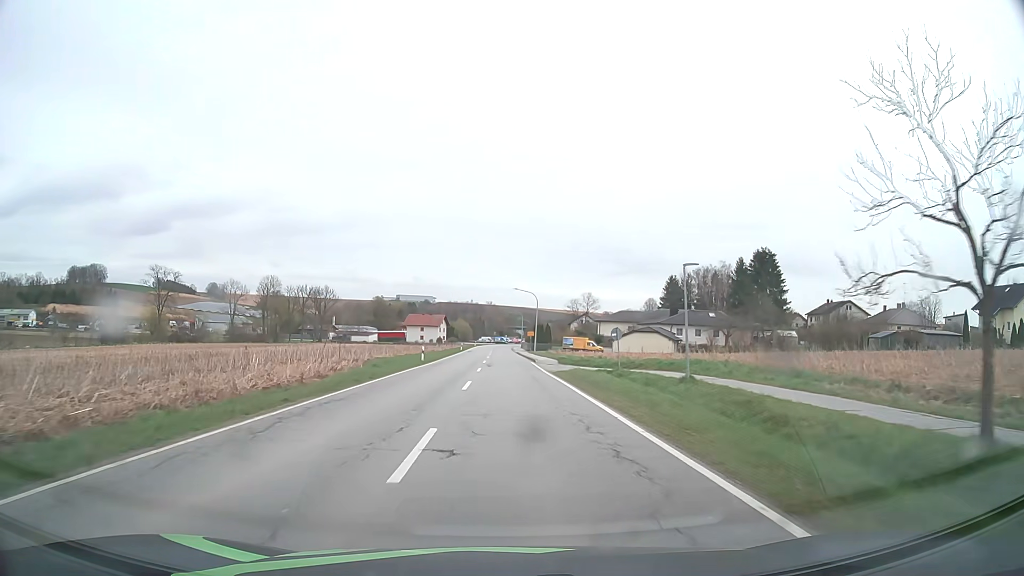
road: secondary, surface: asphalt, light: Day
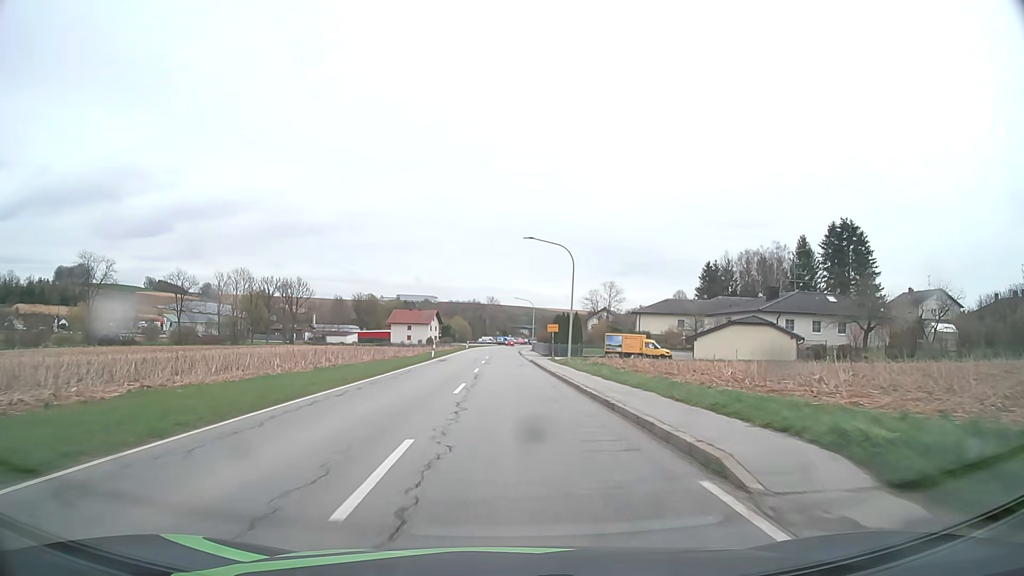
(-0.1, +38.0) m; 0°
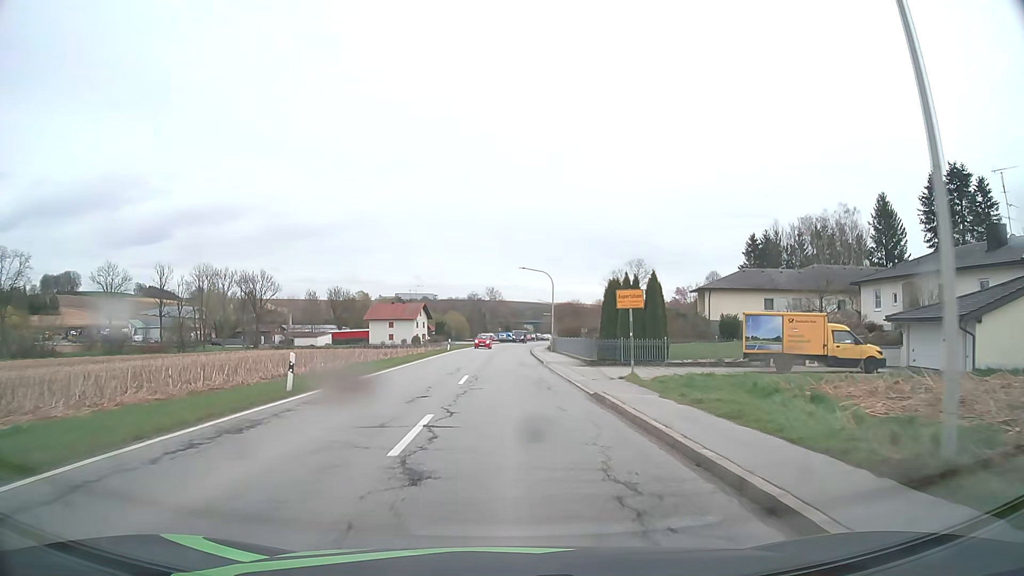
(0.0, +33.9) m; 0°
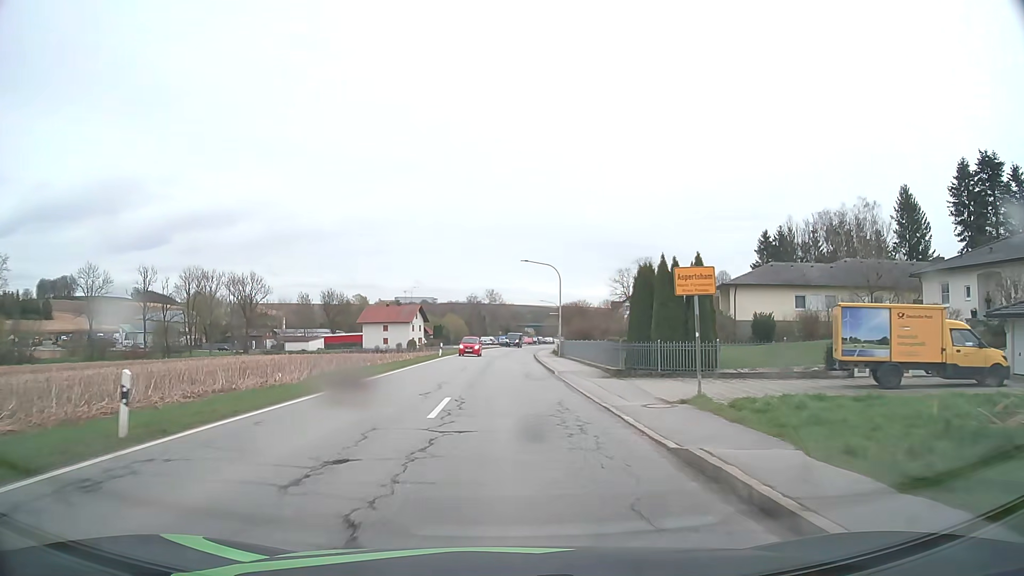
(0.0, +7.7) m; 0°
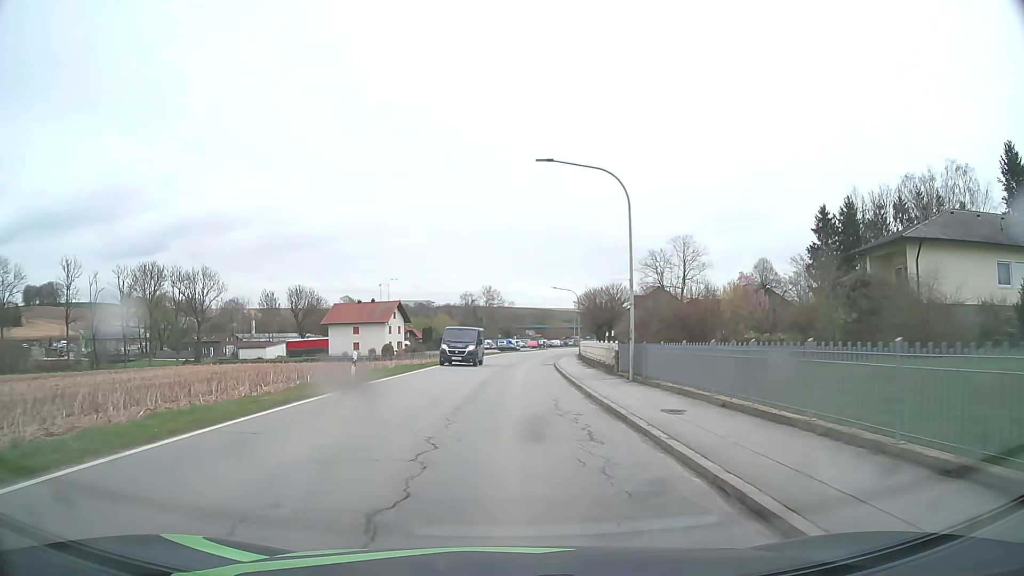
(0.0, +29.1) m; 0°
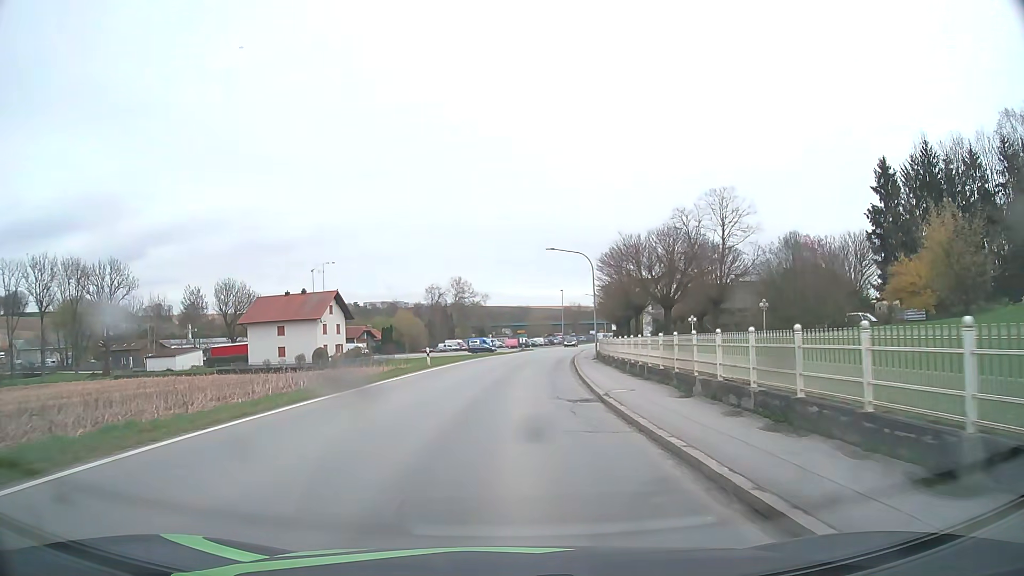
(+0.4, +29.3) m; +2°
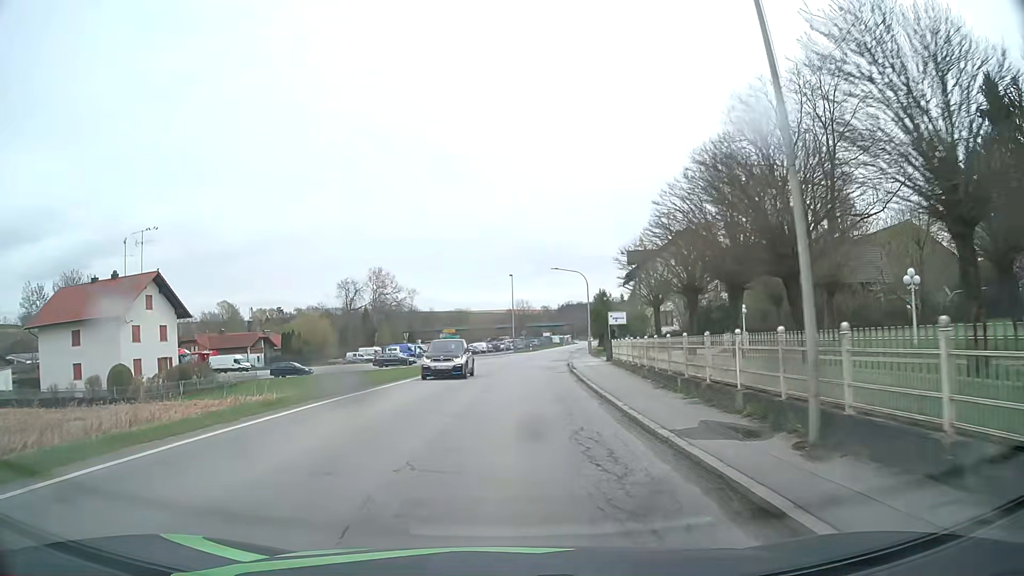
(+1.5, +36.7) m; +5°
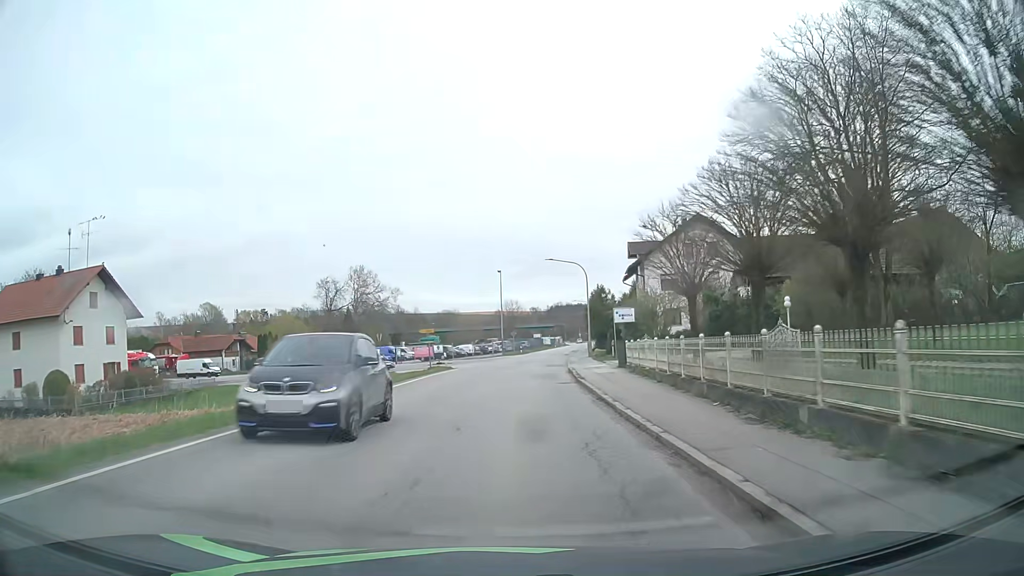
(0.0, +7.3) m; 0°
(0, +10) (0, +20) (+1, +30) (+2, +40) (+3, +50) (+4, +60) (+5, +70) (+6, +80) (+8, +90) (+9, +99) m
